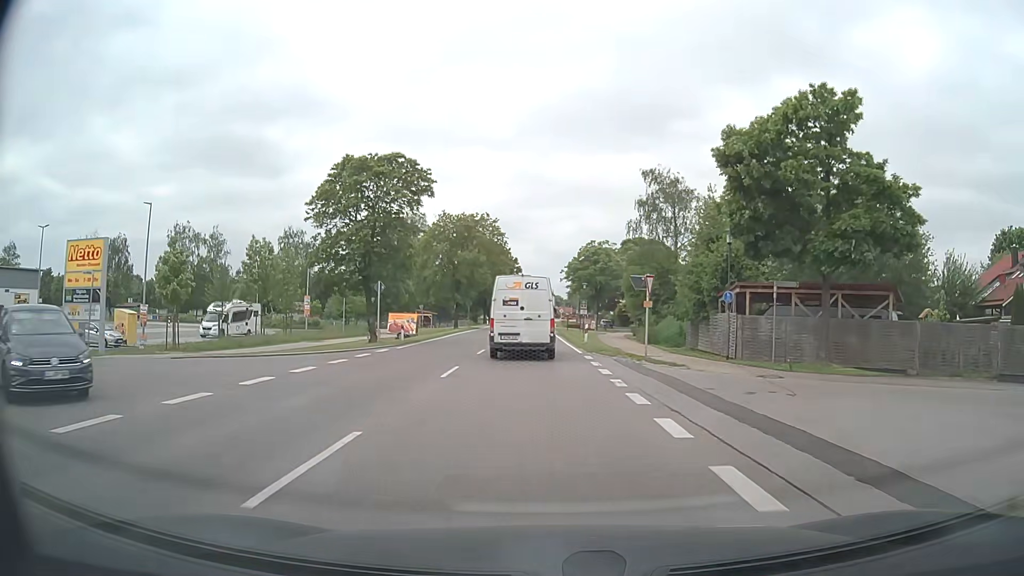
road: tertiary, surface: asphalt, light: Day
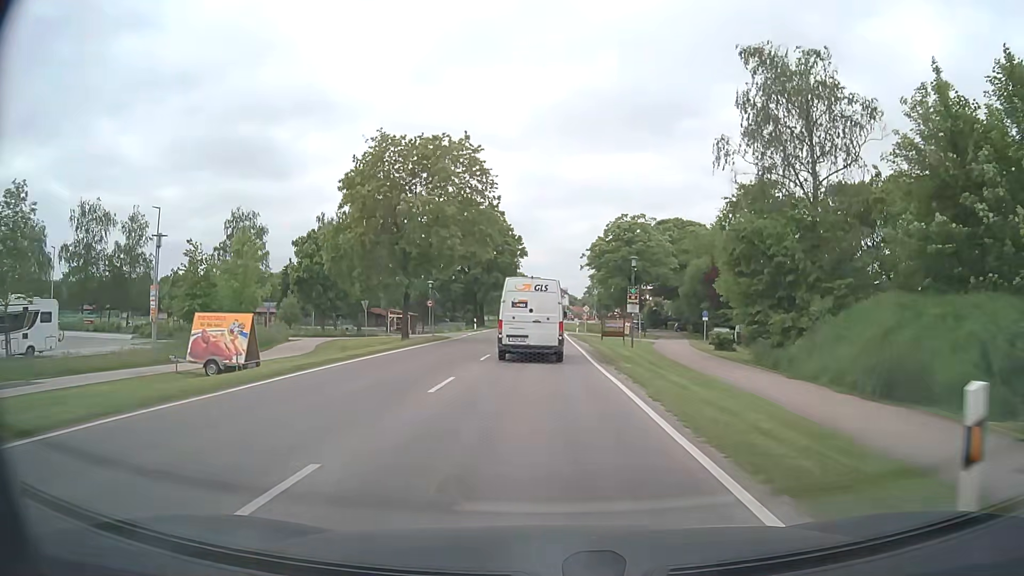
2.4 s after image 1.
(-0.4, +29.8) m; -1°
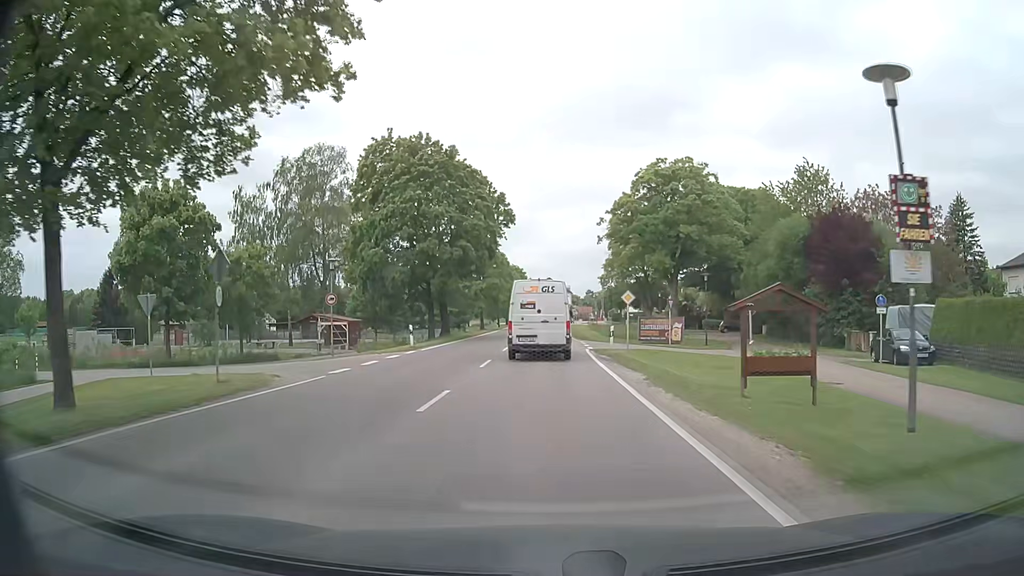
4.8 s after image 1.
(-0.1, +29.1) m; 0°
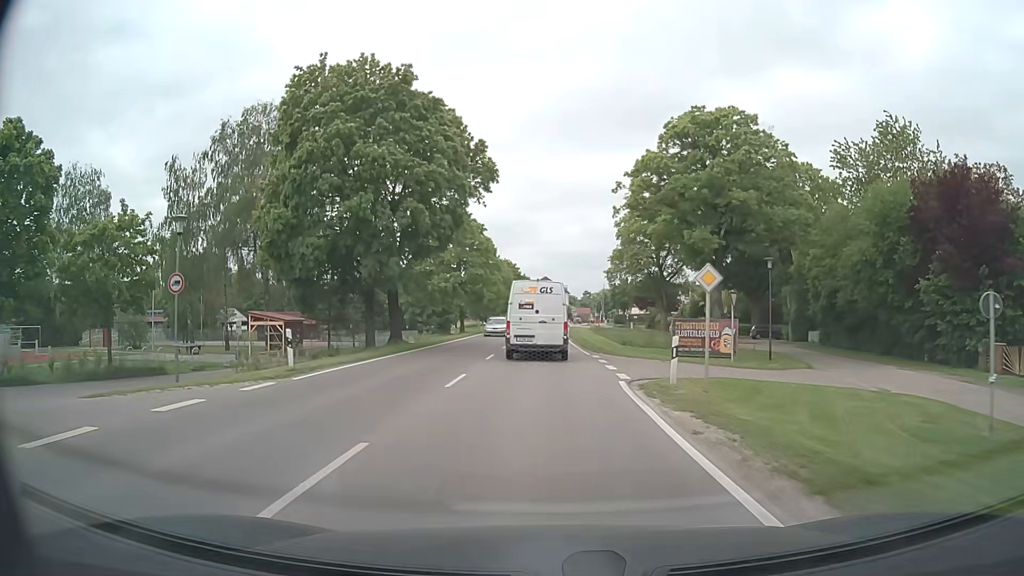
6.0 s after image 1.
(0.0, +14.8) m; +1°
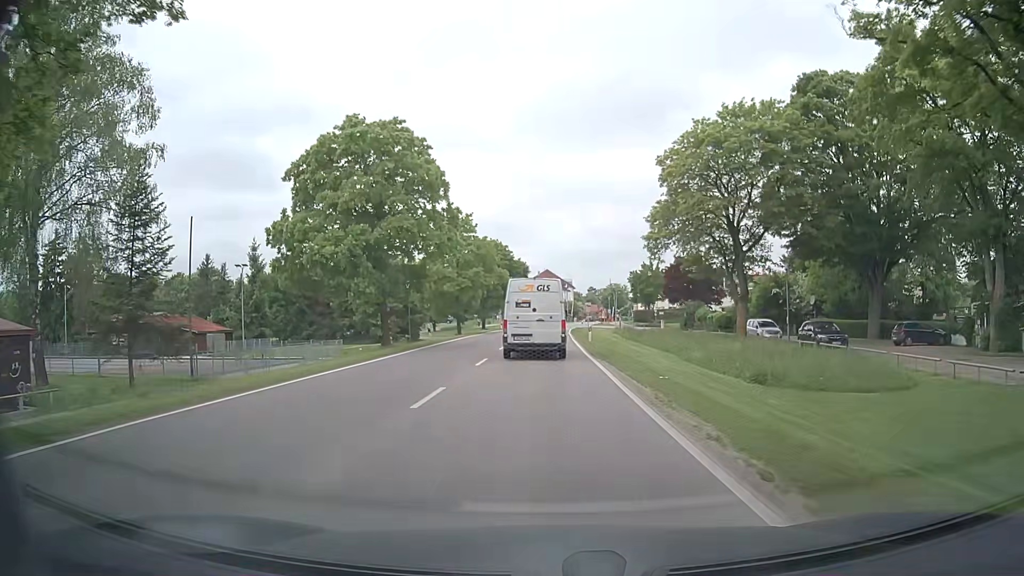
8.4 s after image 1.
(-0.1, +30.3) m; 0°
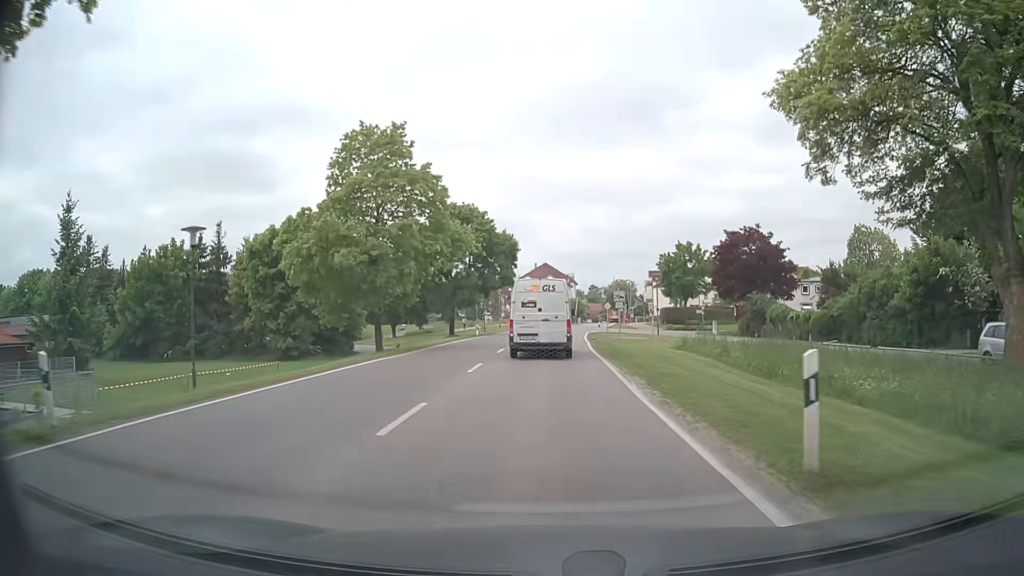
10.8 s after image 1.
(-0.1, +29.4) m; 0°
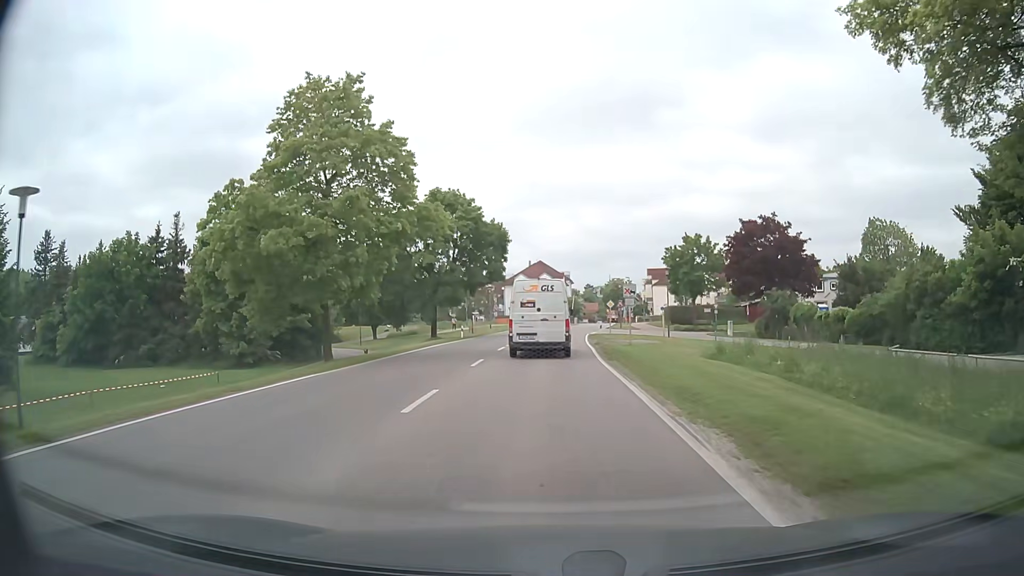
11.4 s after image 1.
(0.0, +7.1) m; 0°
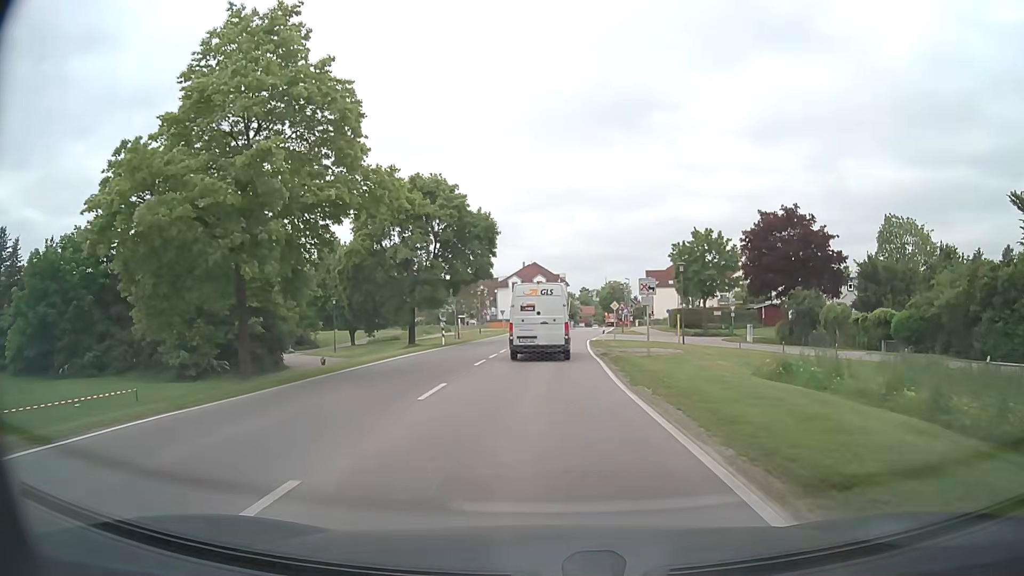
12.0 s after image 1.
(0.0, +7.0) m; 0°
(0, +10) (0, +20) (0, +30) (+1, +40) (+2, +50) (+2, +60) (+4, +70) (+5, +80) (+6, +90) (+6, +100) m
